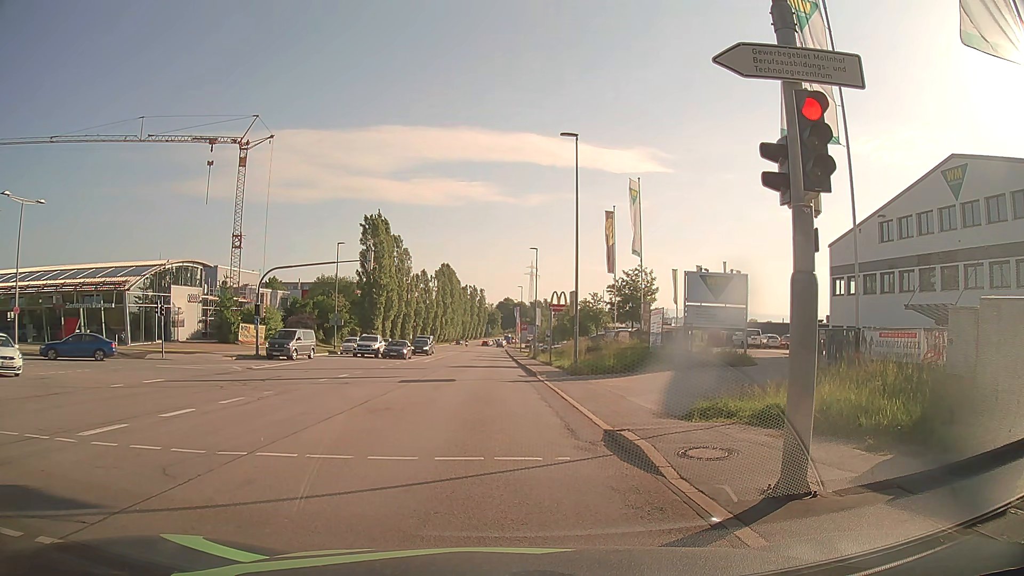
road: secondary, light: Day
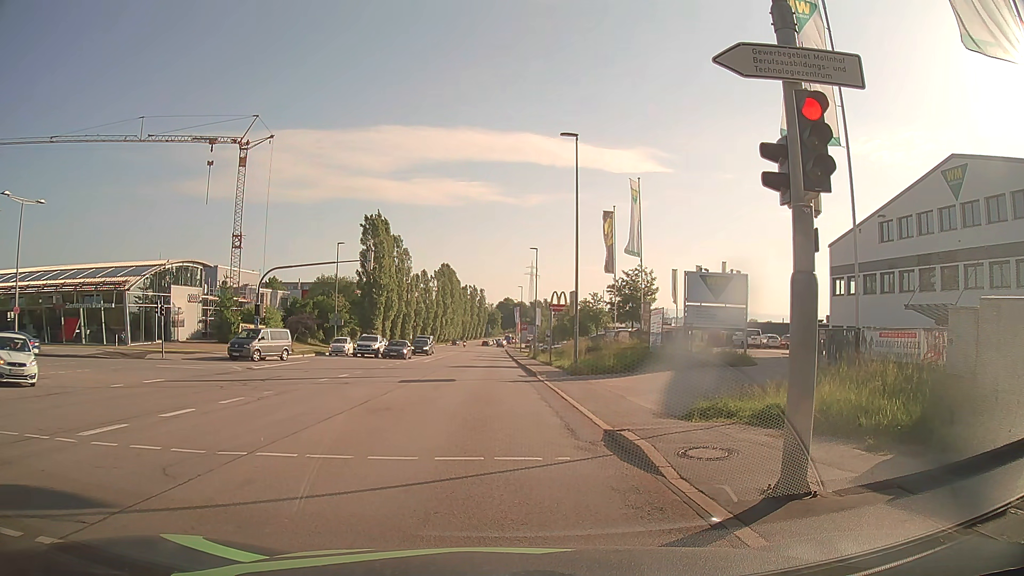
(0.0, 0.0) m; 0°
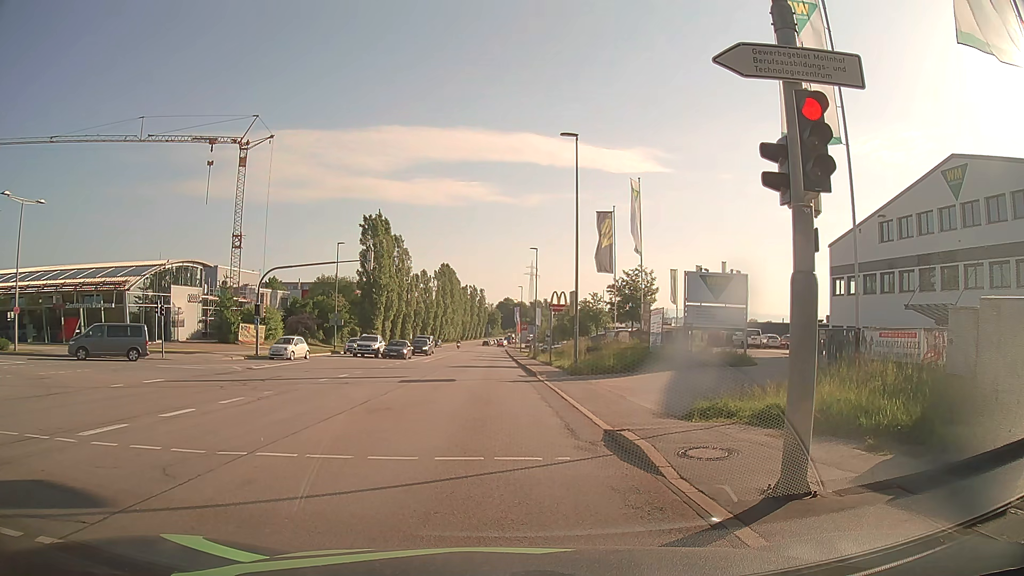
(0.0, 0.0) m; 0°
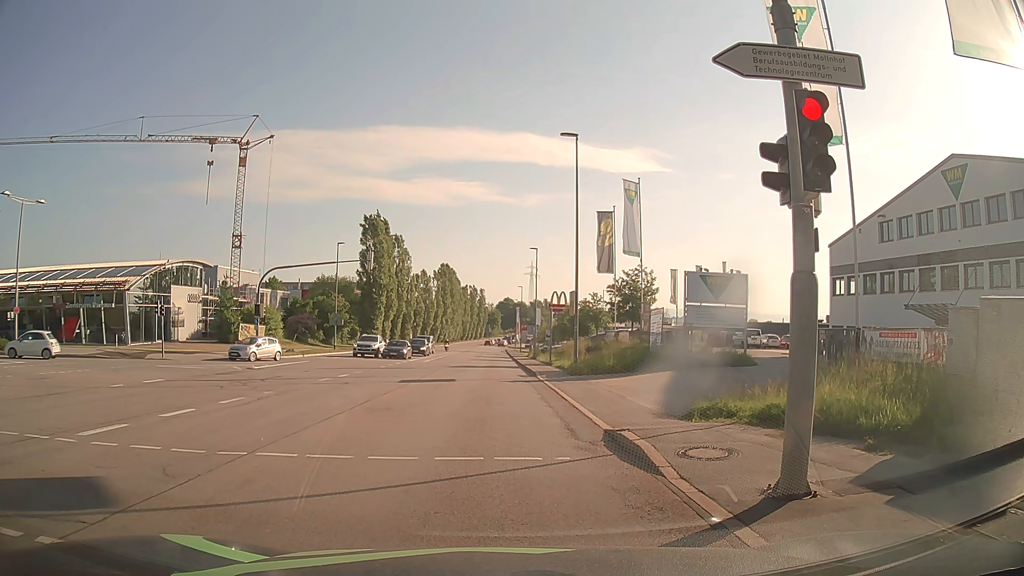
(0.0, 0.0) m; 0°
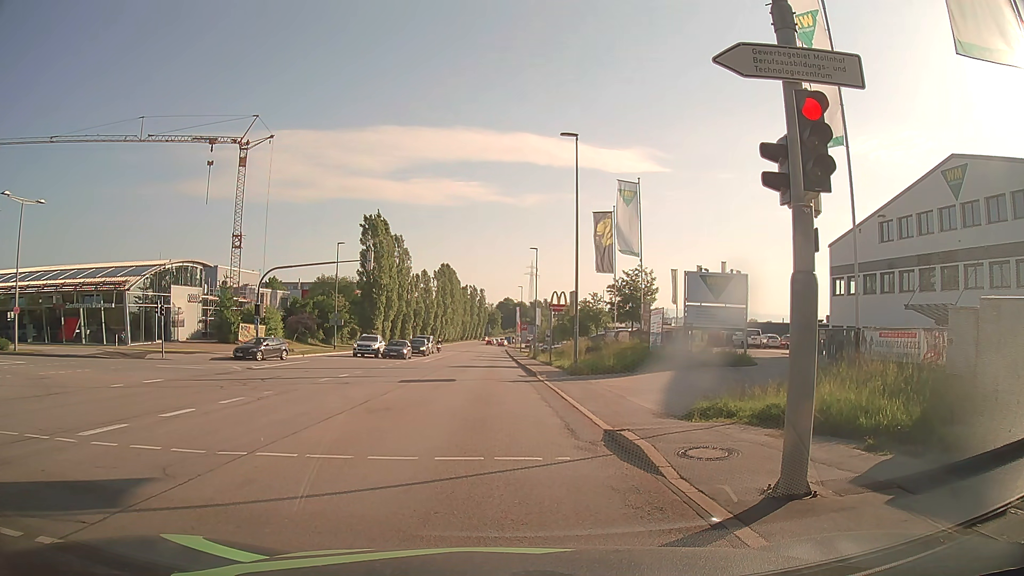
(0.0, 0.0) m; 0°
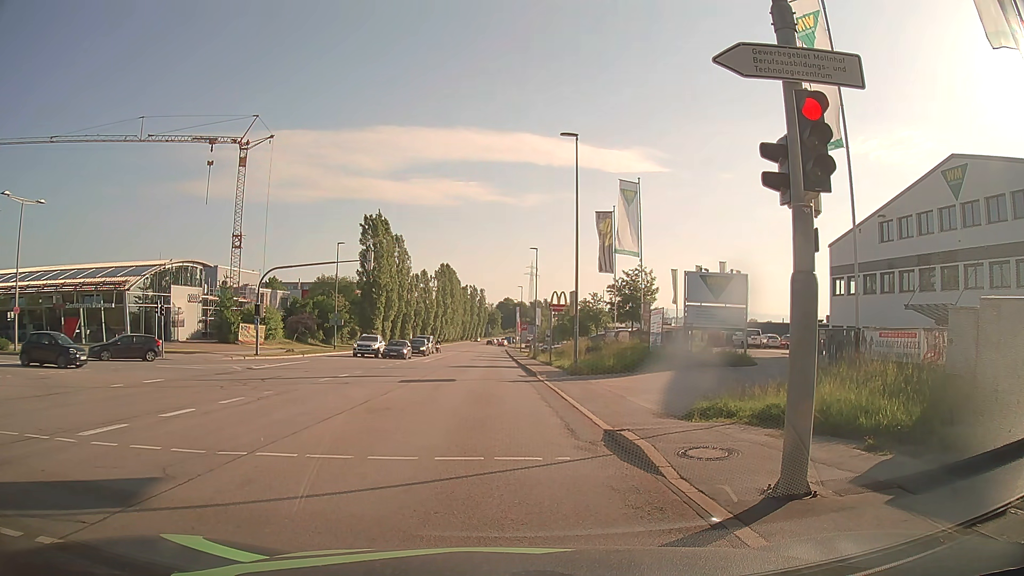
(0.0, 0.0) m; 0°
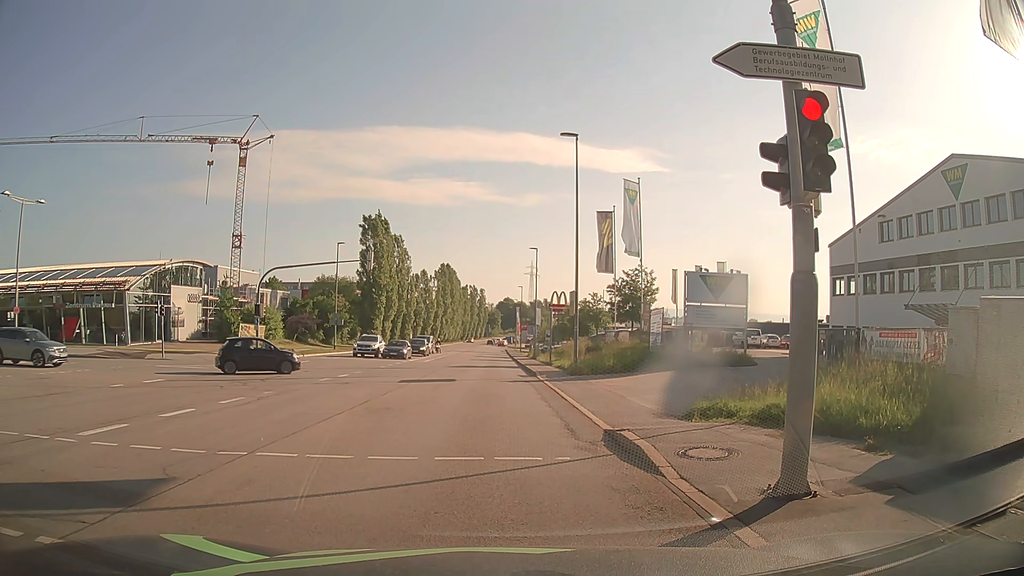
(0.0, 0.0) m; 0°
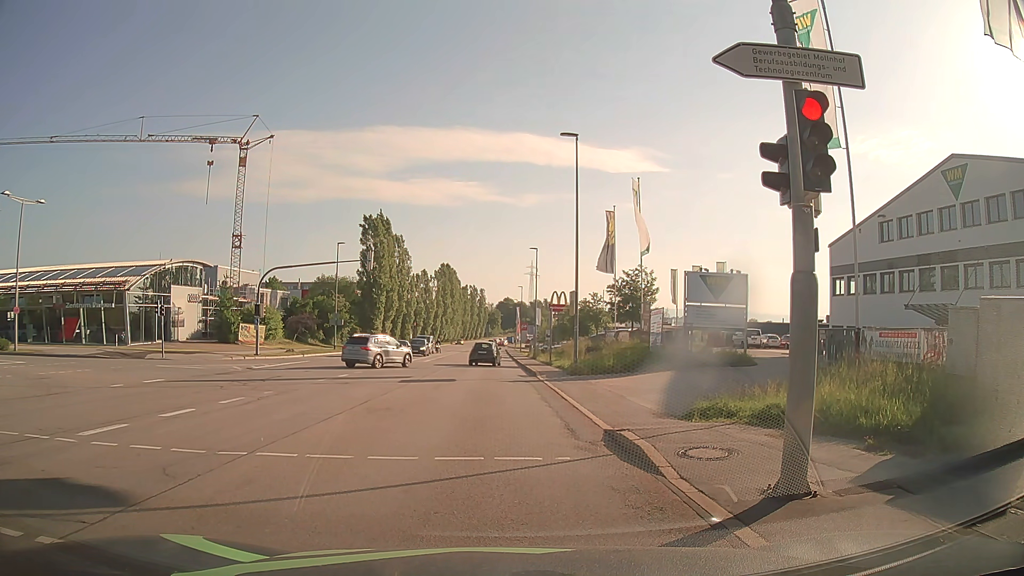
(0.0, 0.0) m; 0°
(0, +10) (-1, +20) (-1, +30) (-2, +40) (-2, +50) (-2, +60) (-3, +70) (-3, +80) (-3, +90) (-4, +100) m
